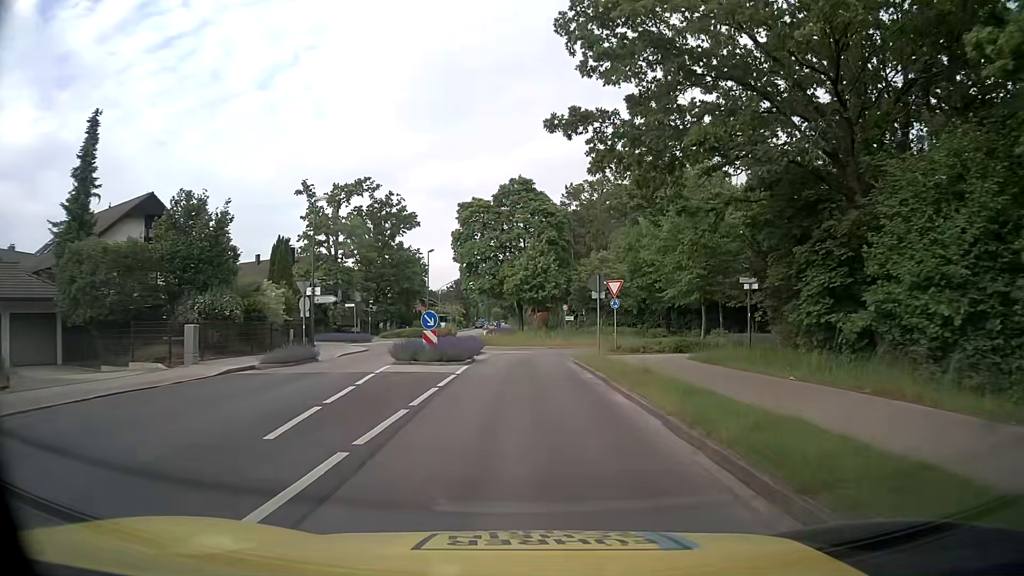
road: tertiary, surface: asphalt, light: Day
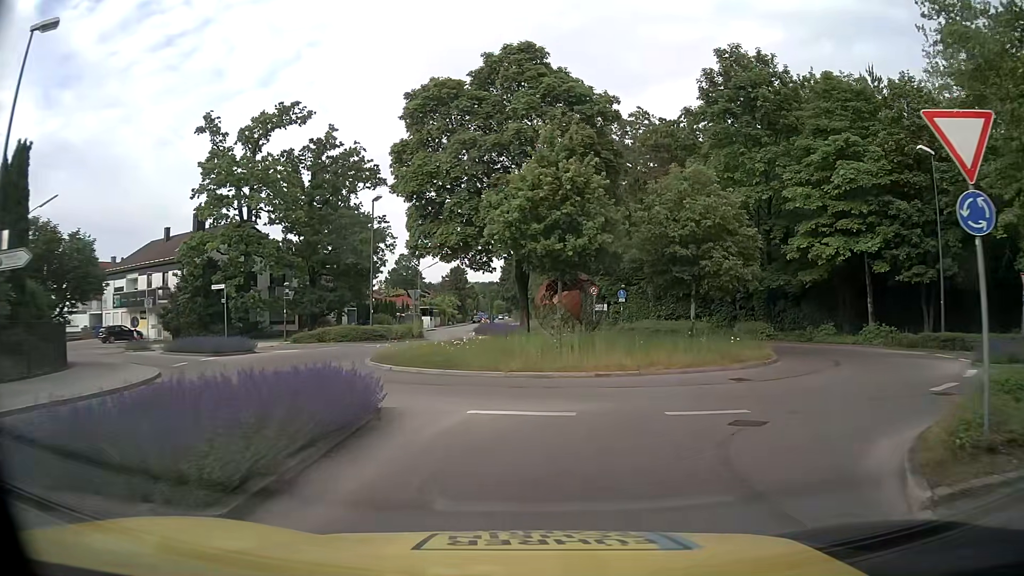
(-0.1, +24.4) m; 0°
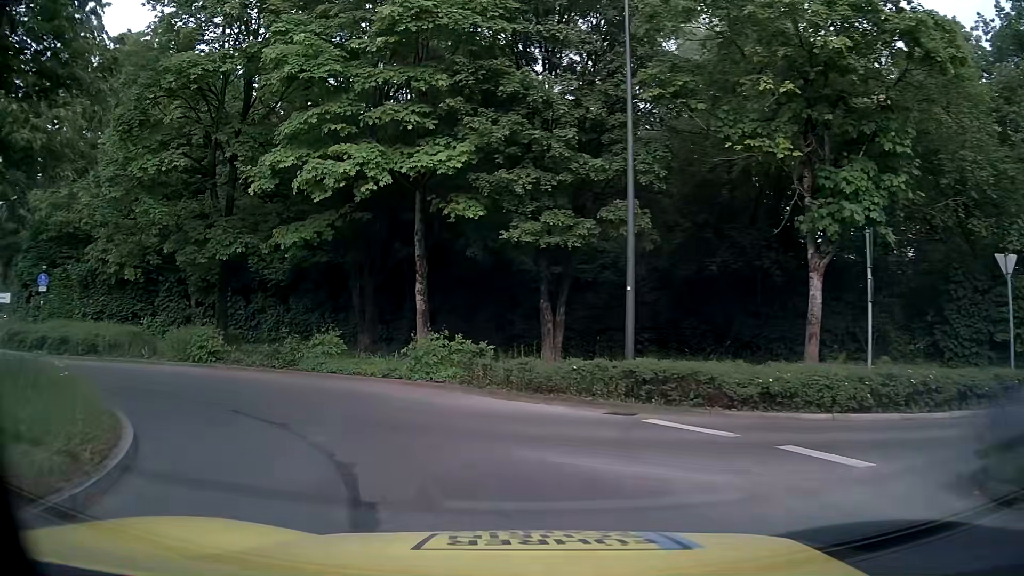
(+6.2, +15.6) m; +42°
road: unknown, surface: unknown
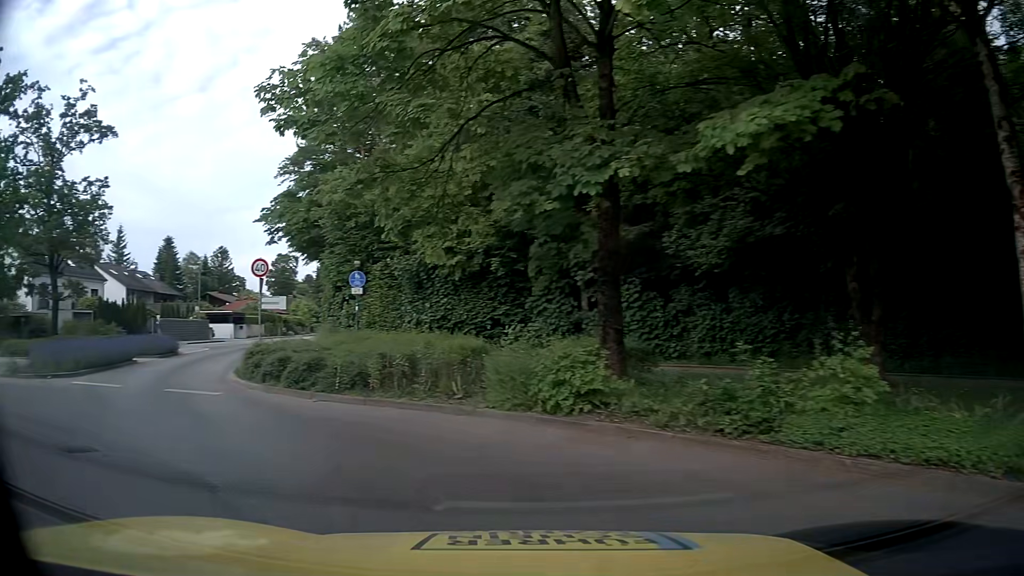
(-2.6, +9.1) m; -37°
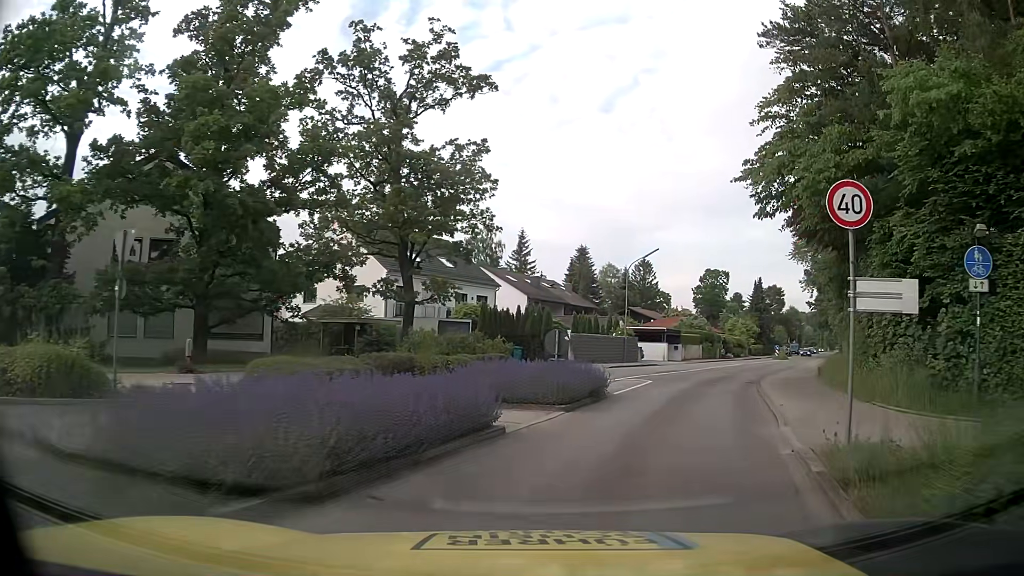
(-6.1, +12.3) m; -34°
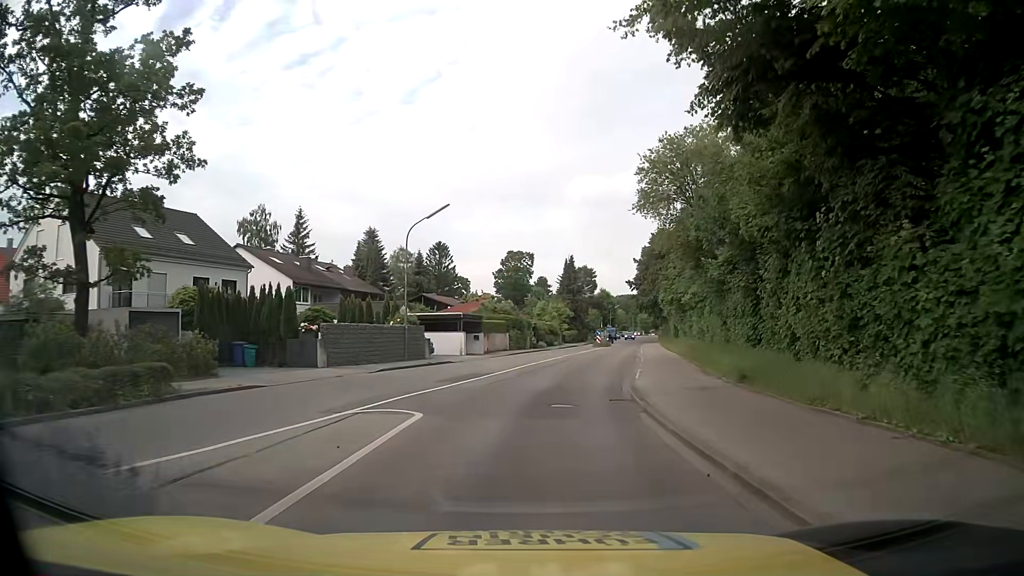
(+2.3, +13.1) m; +16°
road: tertiary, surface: asphalt
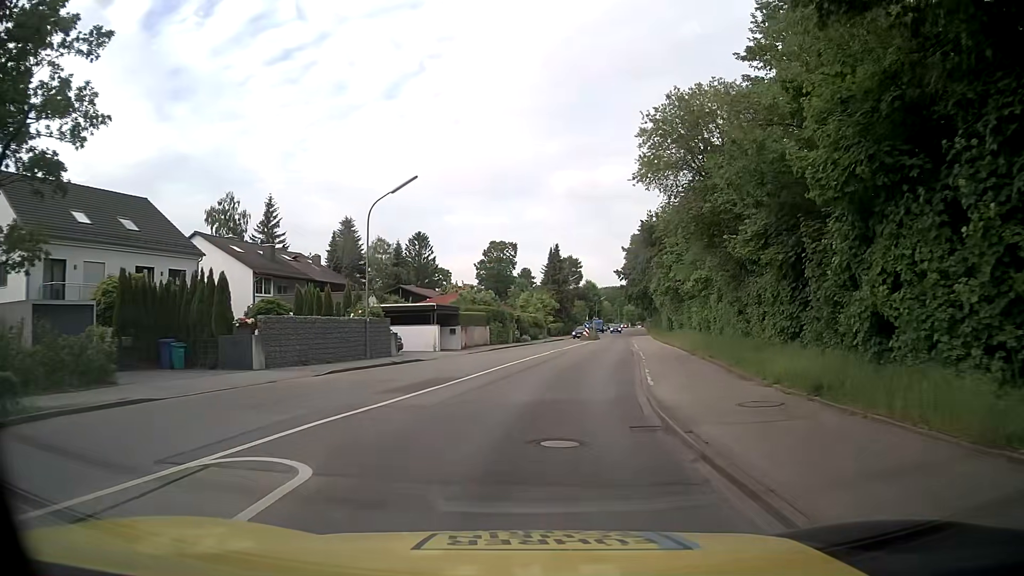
(+0.1, +5.2) m; +2°
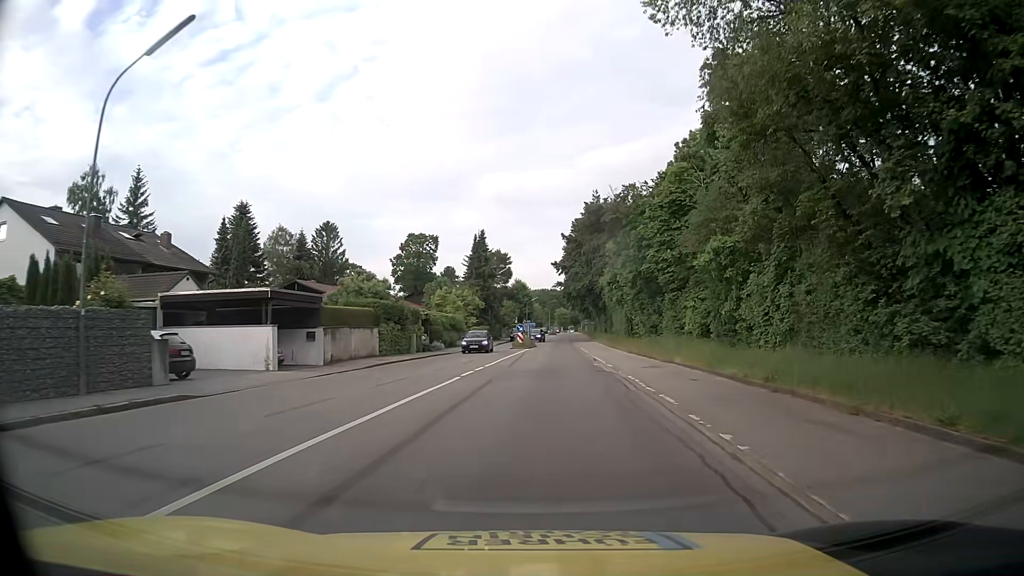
(+0.8, +17.4) m; +6°
(0, +10) (+1, +20) (+1, +30) (+2, +40) (+2, +50) (+3, +60) (+4, +70) (+4, +80) (+5, +90) (+6, +100) m
